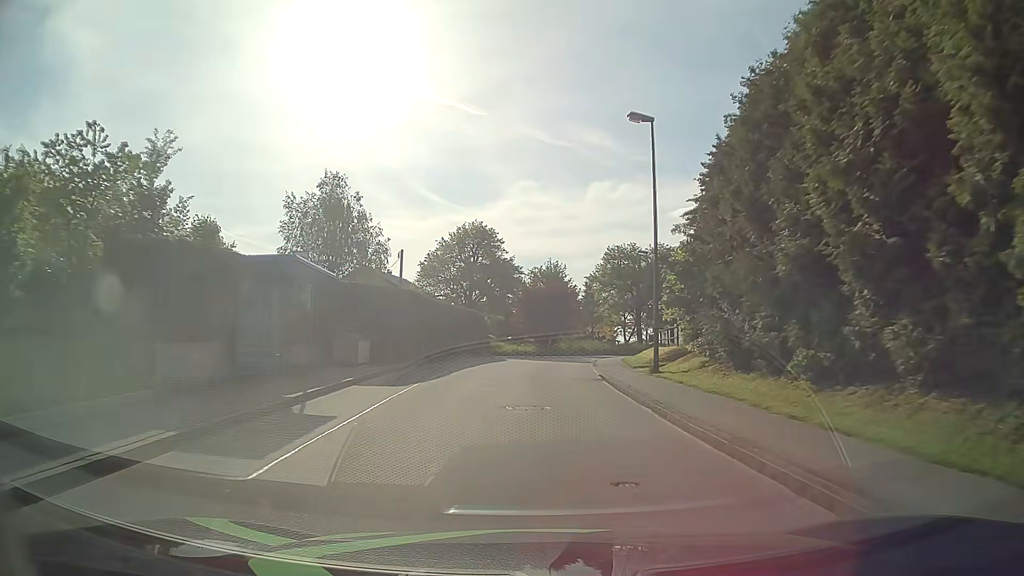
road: unclassified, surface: asphalt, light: Day
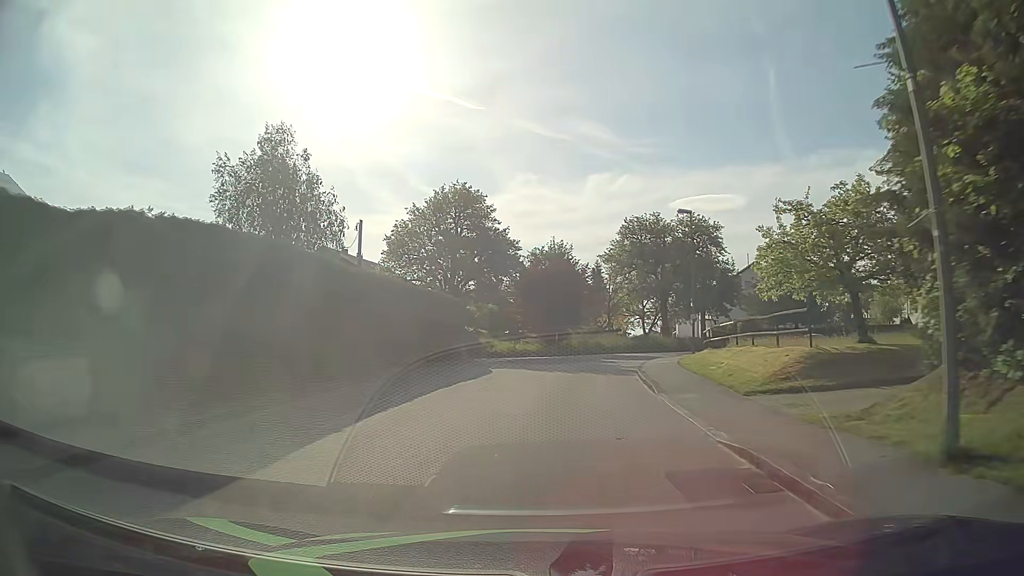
(-0.1, +14.4) m; 0°
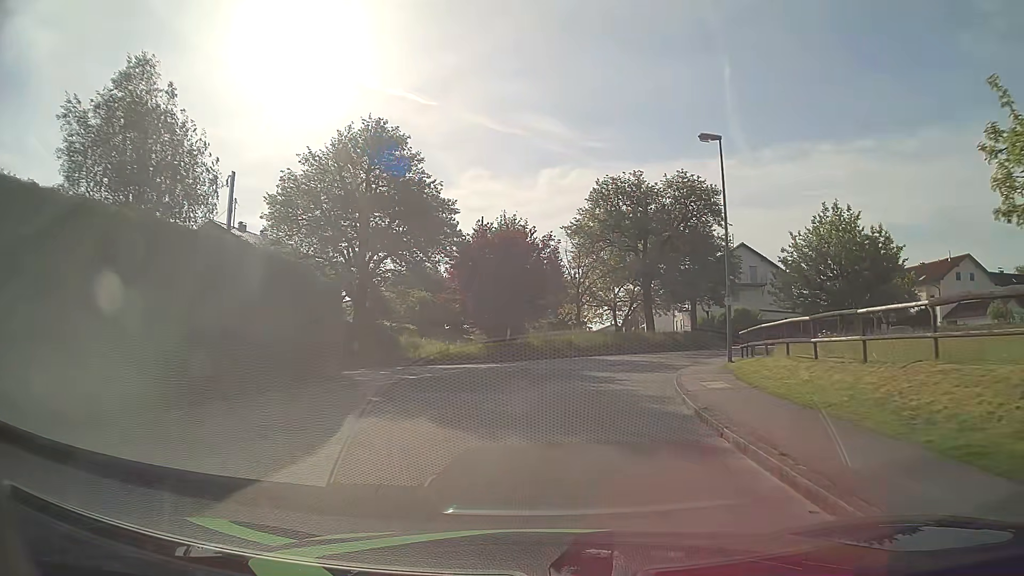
(+0.4, +13.9) m; +4°
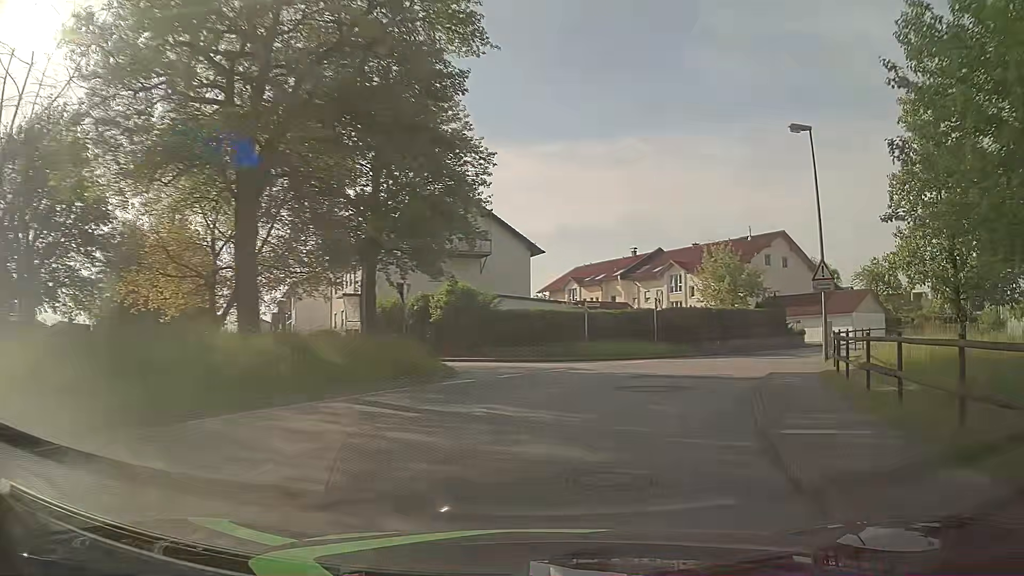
(+6.1, +30.5) m; +28°
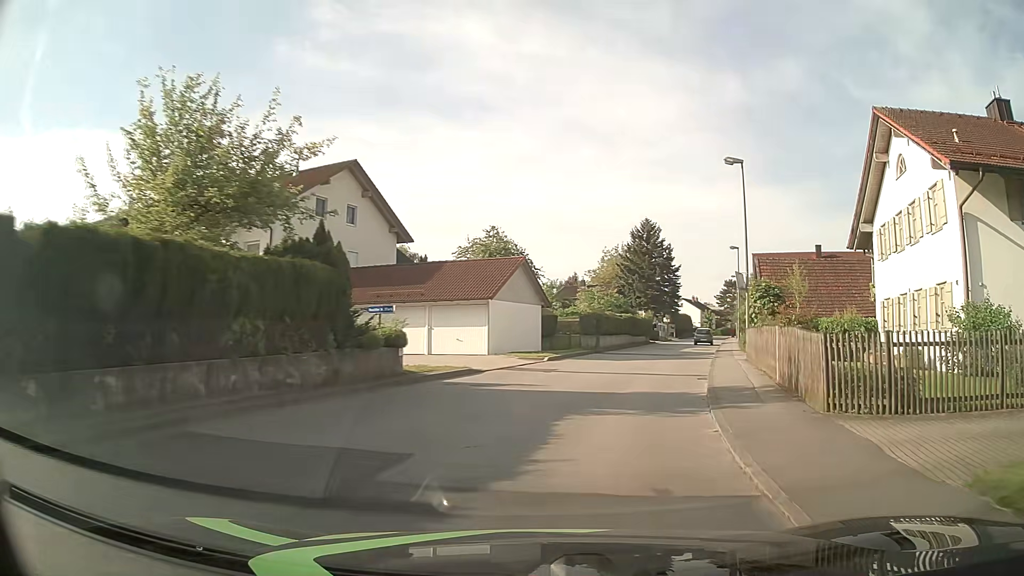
(+9.8, +28.1) m; +37°
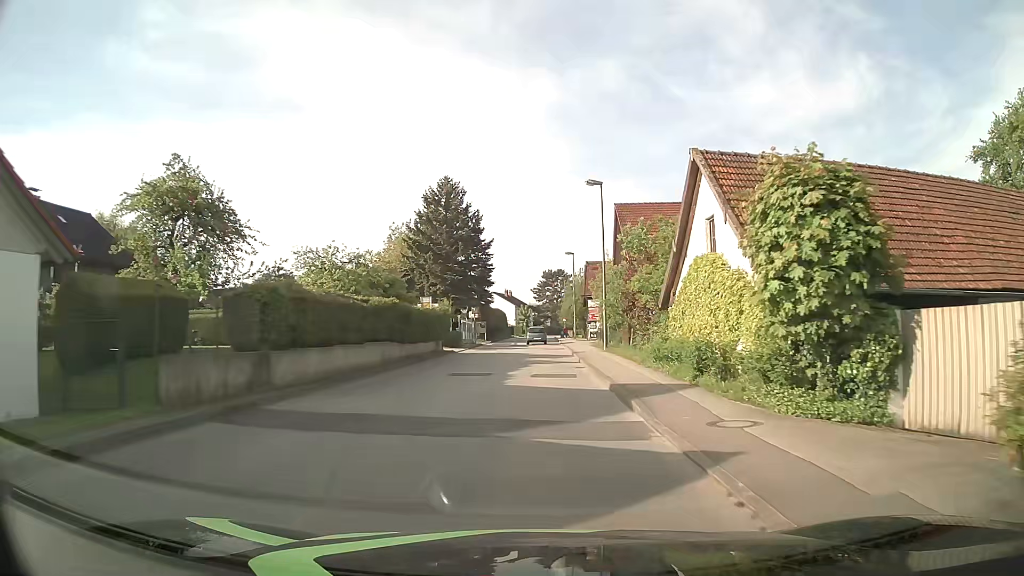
(+5.0, +25.2) m; +17°
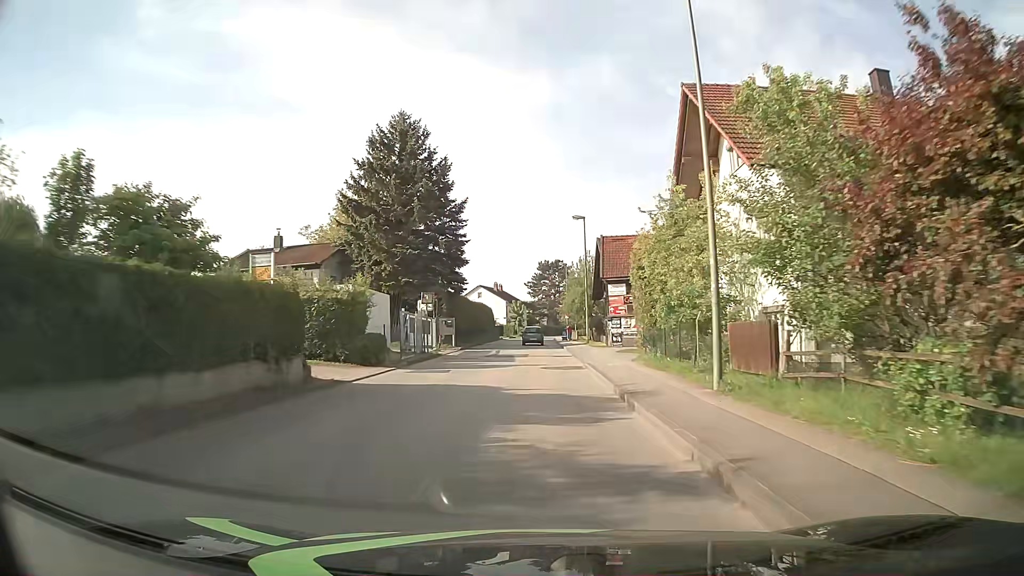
(+0.2, +20.4) m; +1°
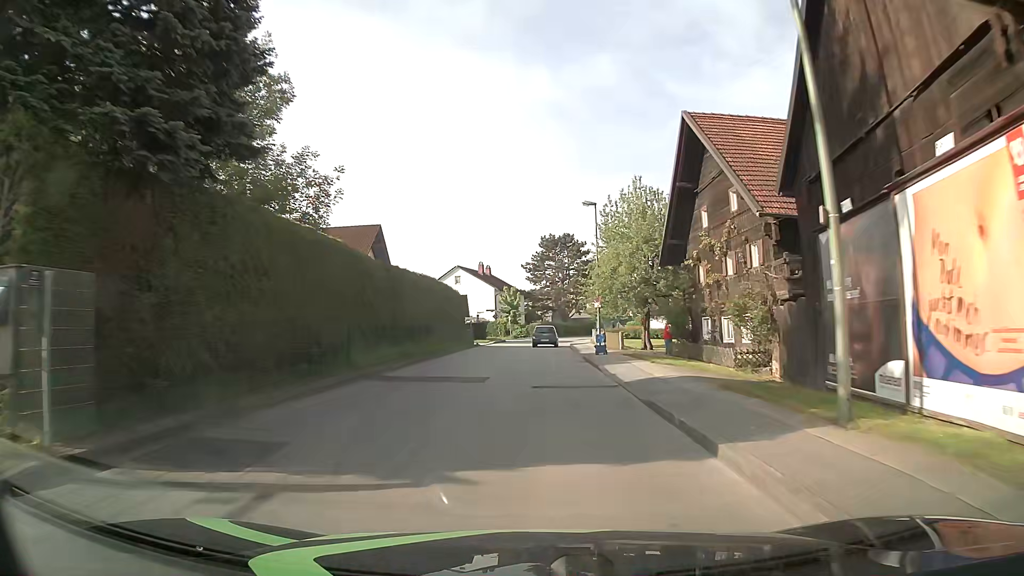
(0.0, +35.3) m; 0°
(0, +10) (0, +20) (0, +30) (0, +40) (0, +50) (+1, +60) (+3, +70) (+5, +80) (+8, +89) (+11, +99) m
